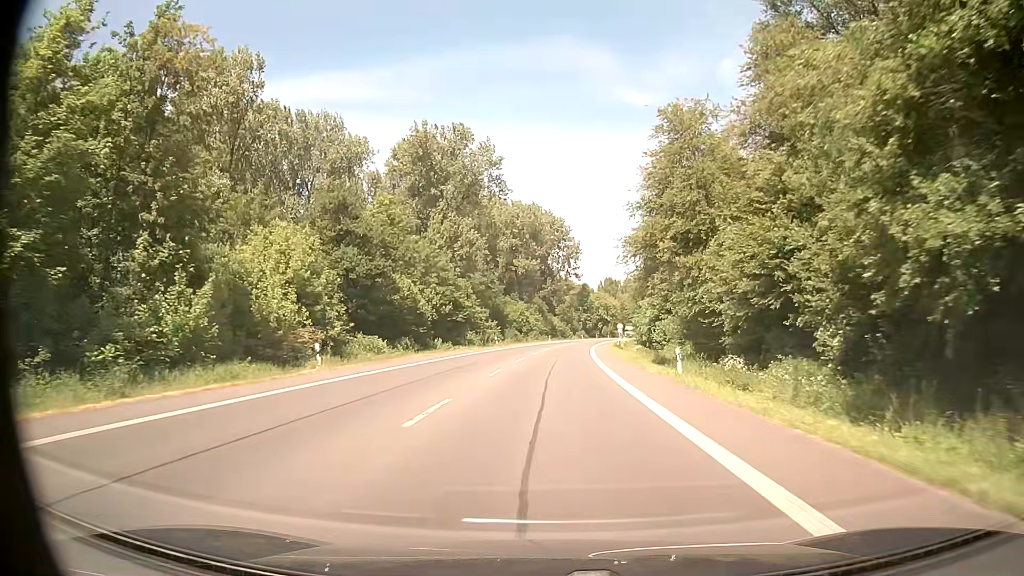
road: primary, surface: asphalt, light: Day
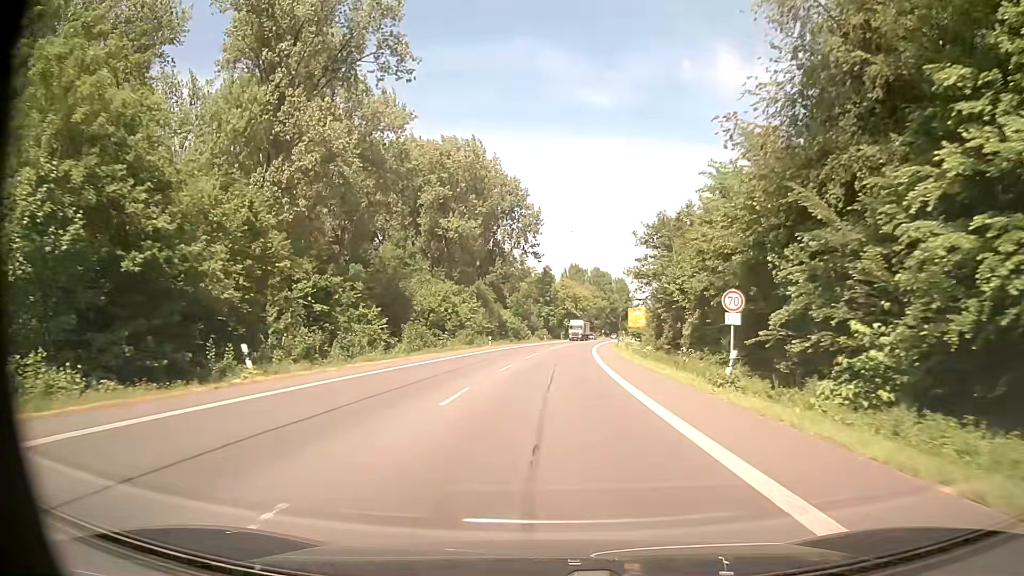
(+1.8, +55.7) m; +4°
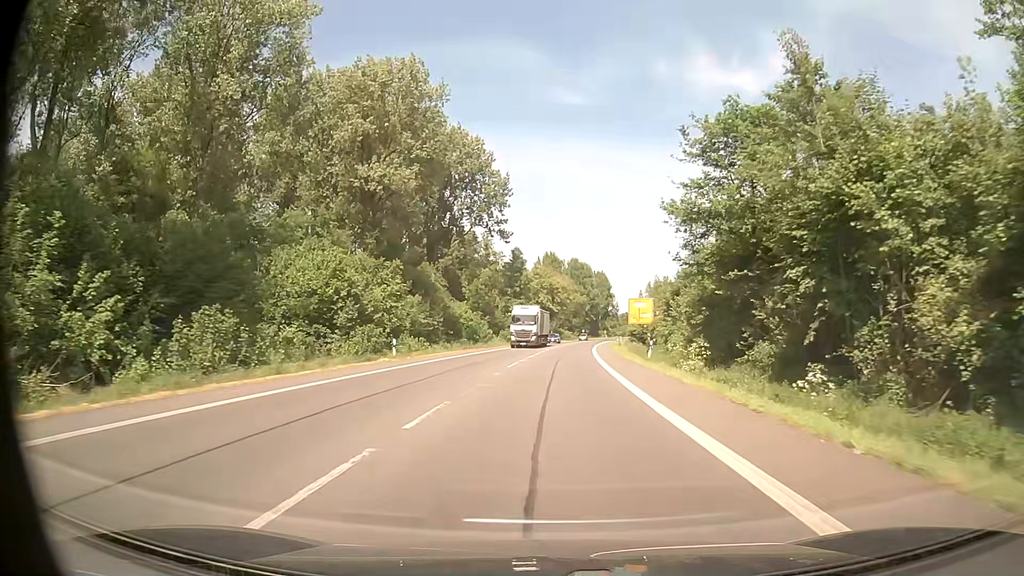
(+0.7, +33.5) m; +2°
(0, +10) (0, +20) (+1, +30) (+1, +40) (+2, +50) (+2, +60) (+3, +70) (+4, +80) (+5, +90) (+6, +100) m
